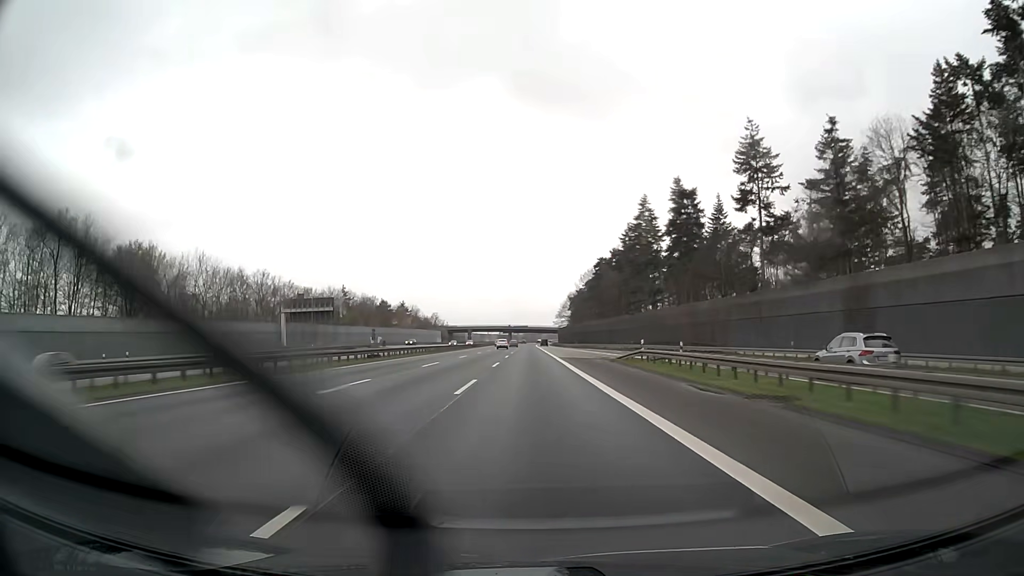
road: motorway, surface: asphalt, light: Day
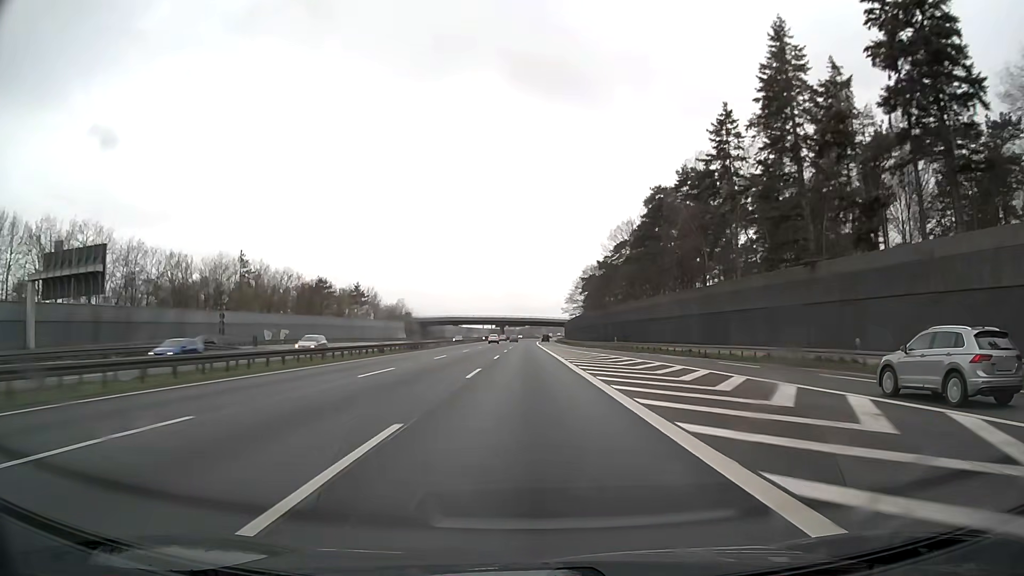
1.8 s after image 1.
(+0.1, +66.6) m; 0°
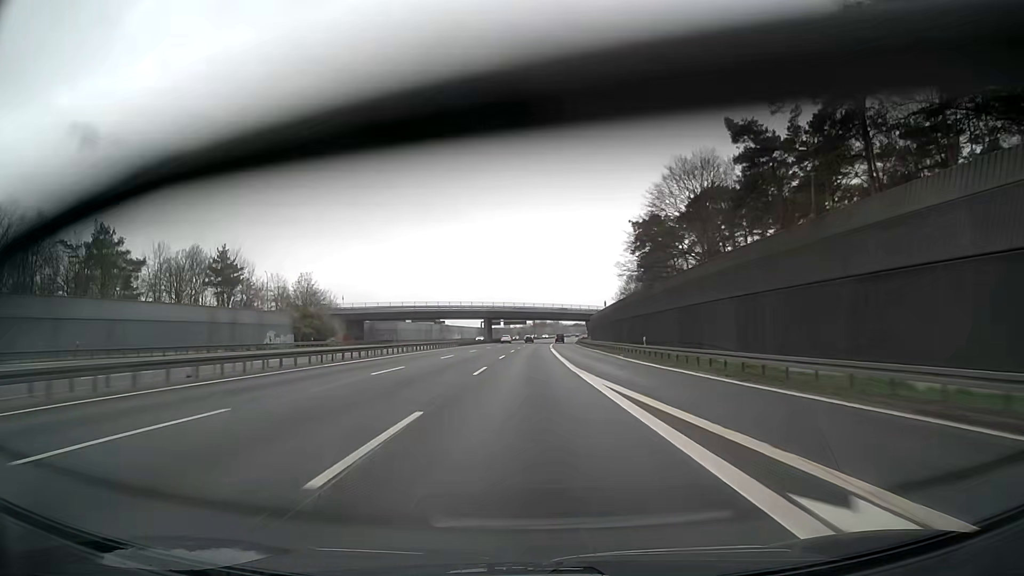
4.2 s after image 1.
(0.0, +88.8) m; 0°
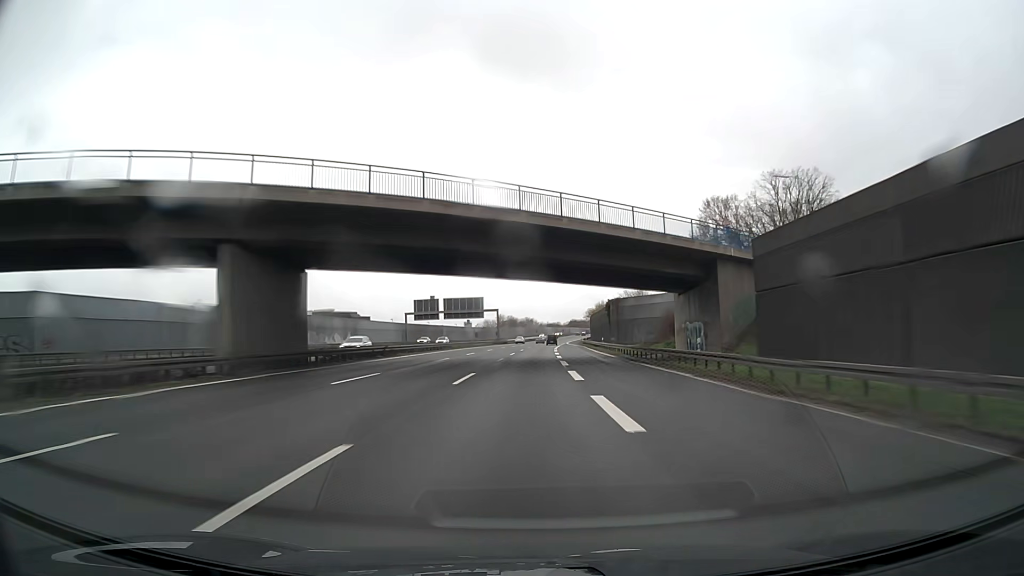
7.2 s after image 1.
(+2.1, +111.0) m; +3°
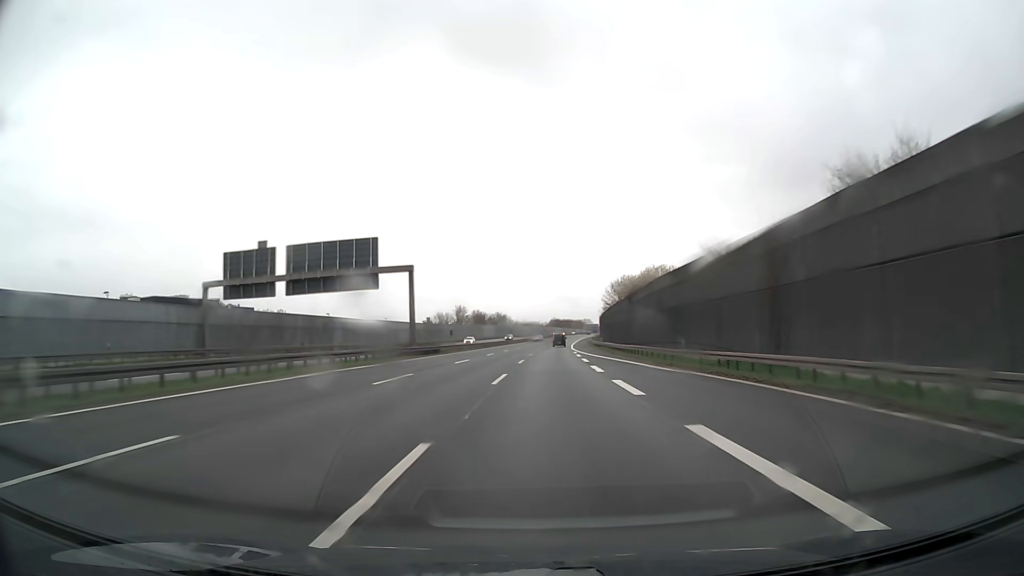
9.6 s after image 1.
(+1.5, +88.9) m; +2°
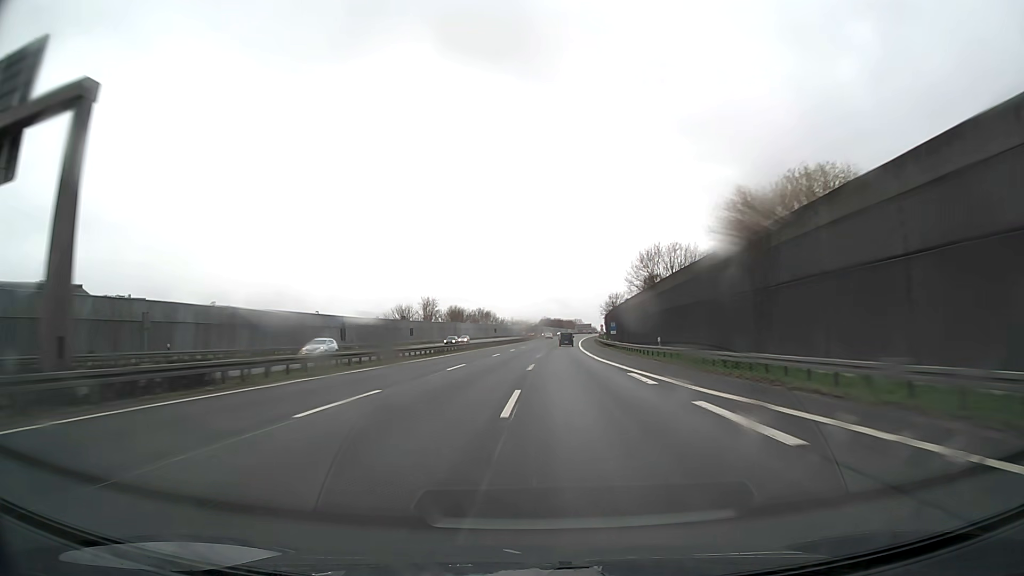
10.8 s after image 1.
(+0.5, +44.4) m; +1°
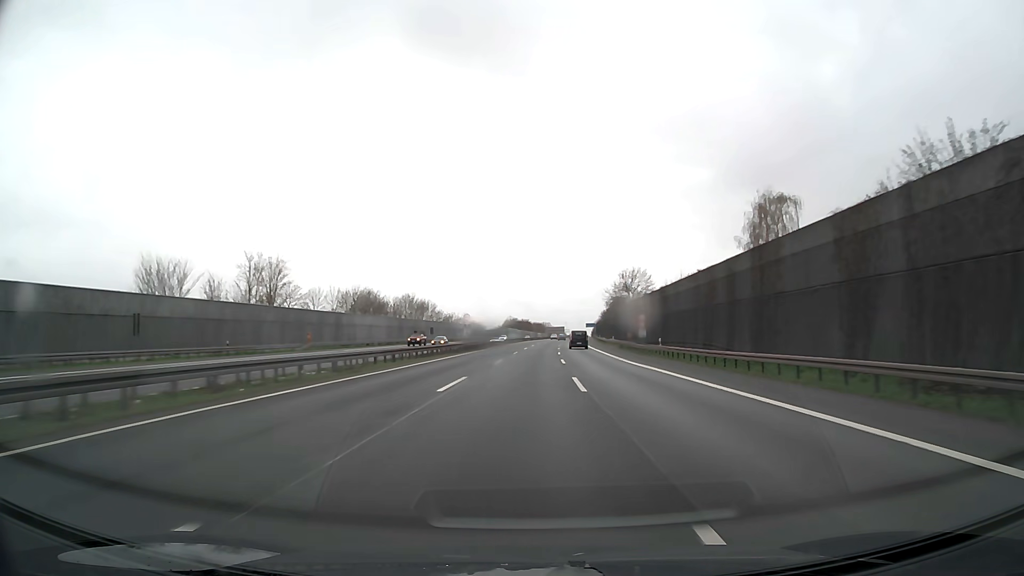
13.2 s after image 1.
(+1.7, +88.8) m; +3°
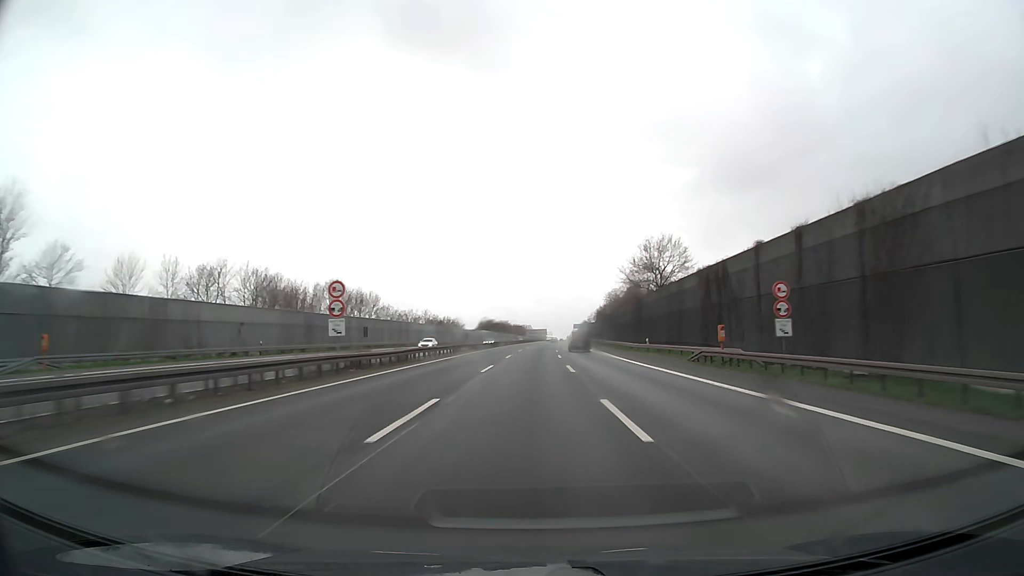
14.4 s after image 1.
(+0.7, +44.4) m; +2°
(0, +10) (0, +20) (0, +30) (0, +40) (+1, +50) (+1, +60) (+1, +70) (+1, +80) (+2, +90) (+2, +100) m
